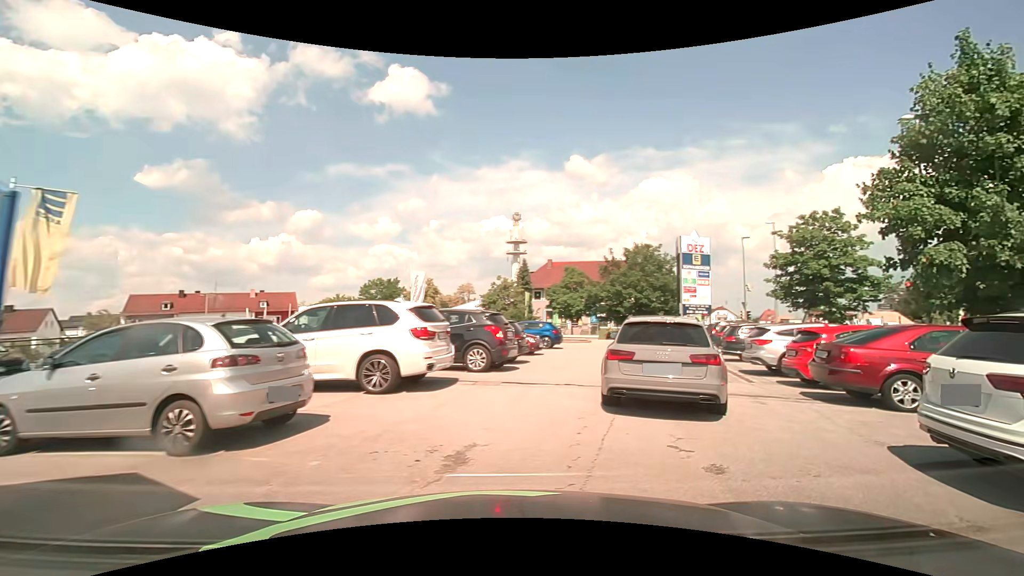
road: service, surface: asphalt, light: Day
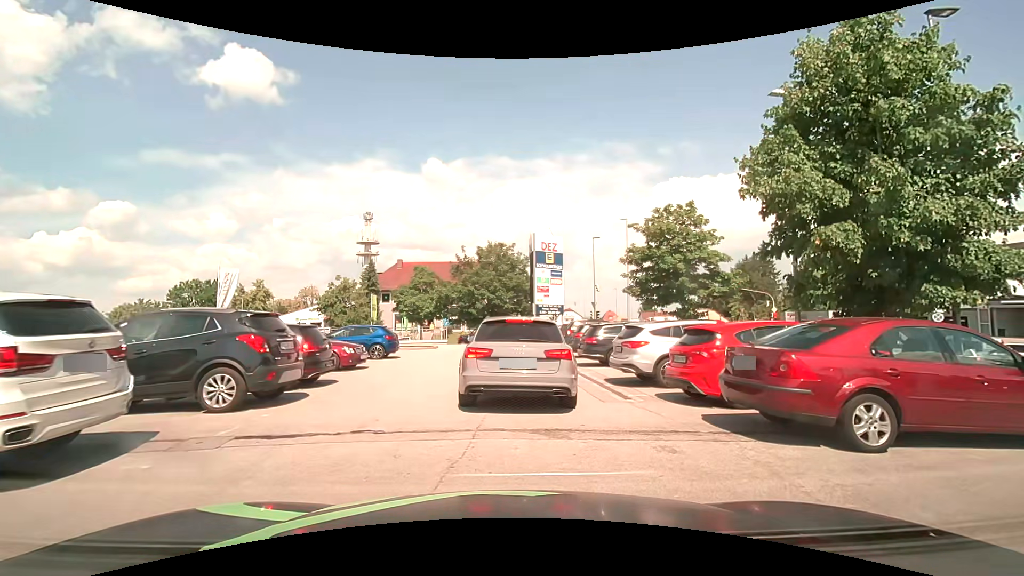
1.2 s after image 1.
(+0.7, +4.2) m; +15°
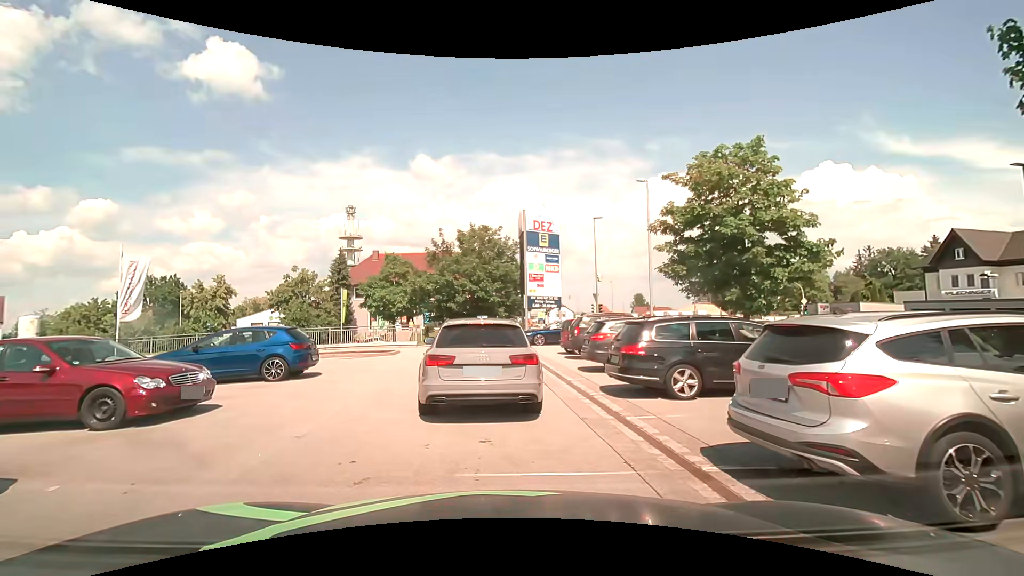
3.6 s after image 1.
(+0.4, +7.6) m; +3°
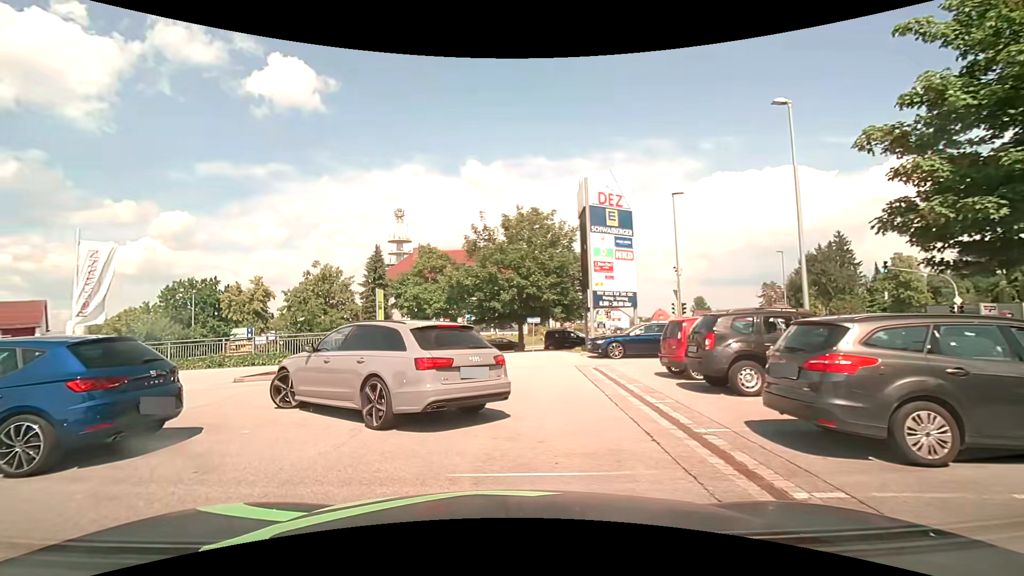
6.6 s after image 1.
(-0.4, +8.0) m; -7°
